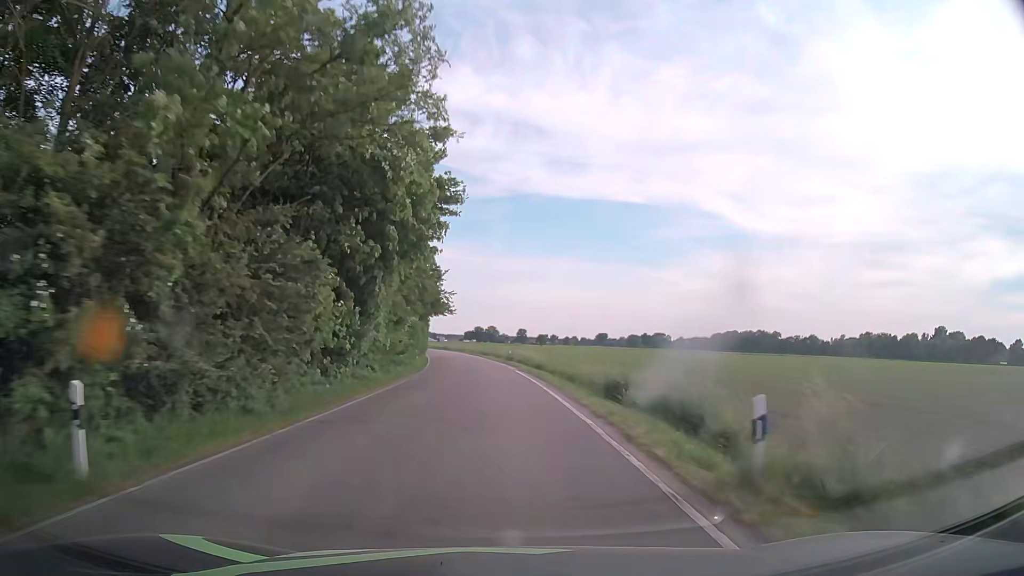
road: secondary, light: Day
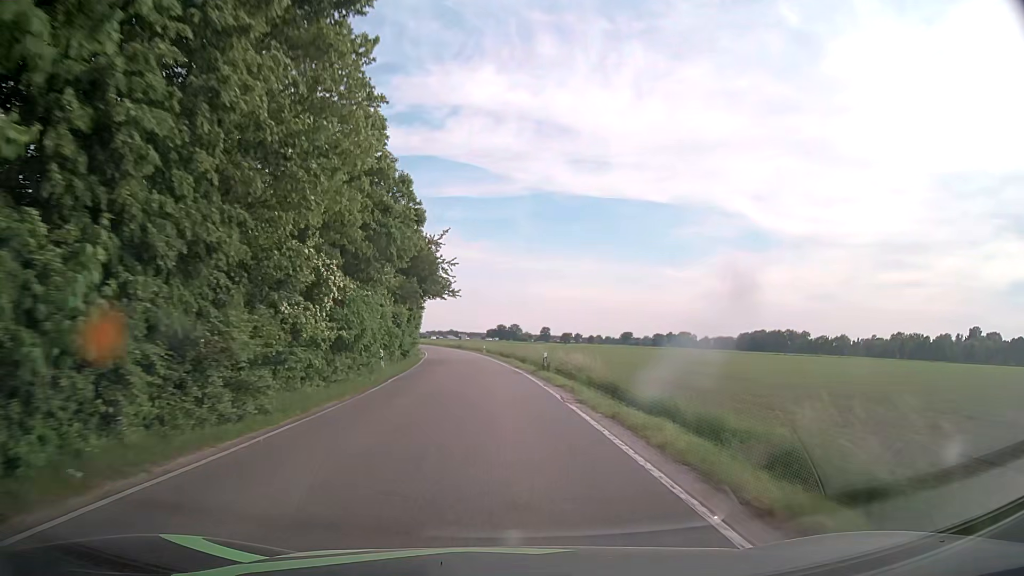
(-0.4, +21.5) m; -2°
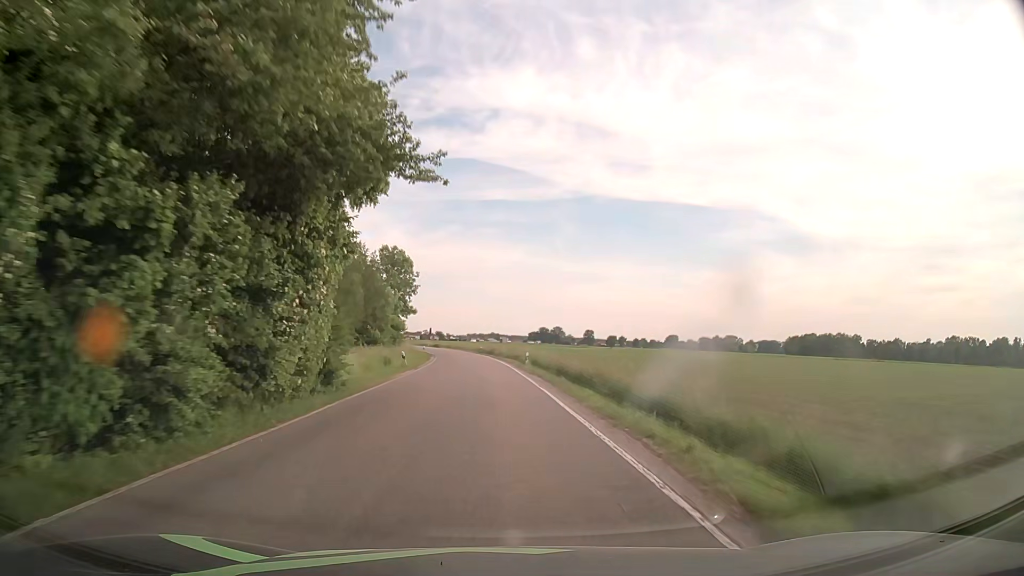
(-1.0, +32.2) m; -4°
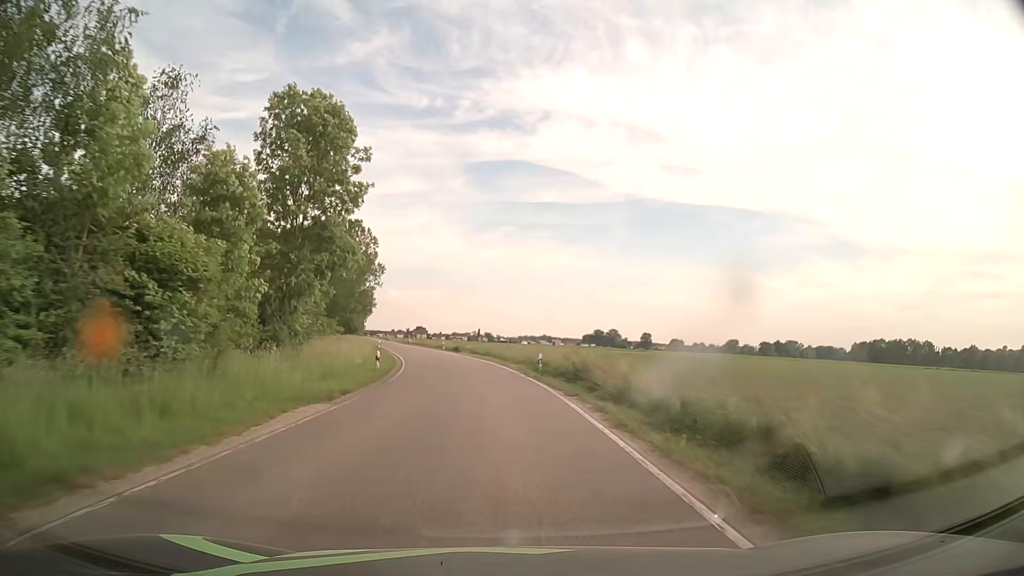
(-2.0, +53.8) m; -4°
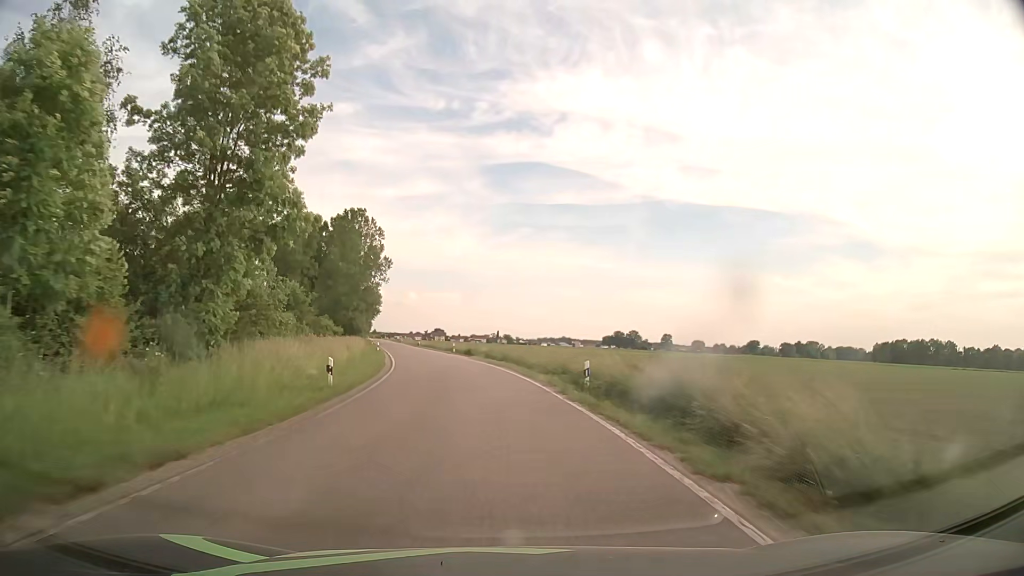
(-0.2, +10.8) m; -2°
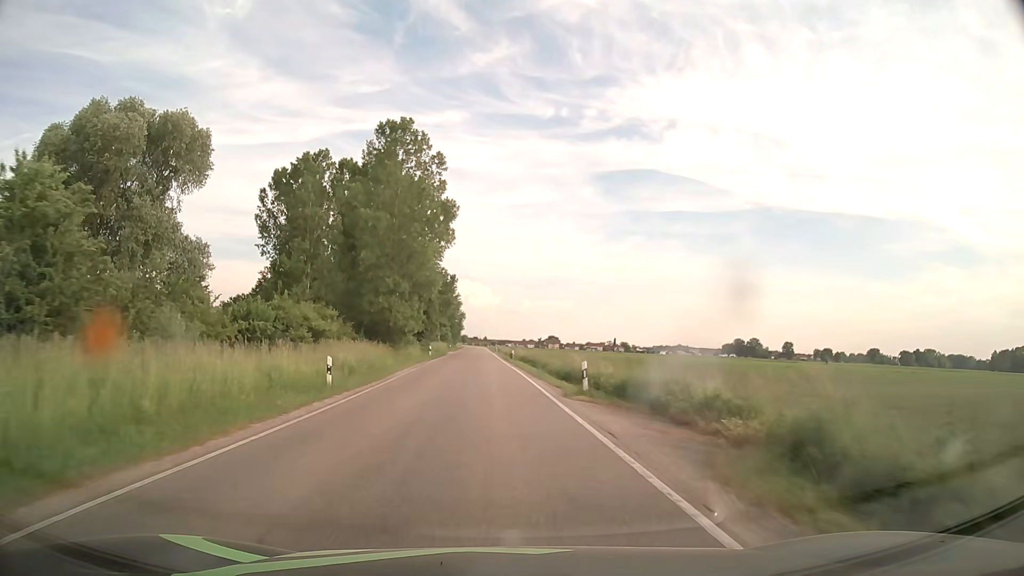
(-3.2, +42.8) m; -9°
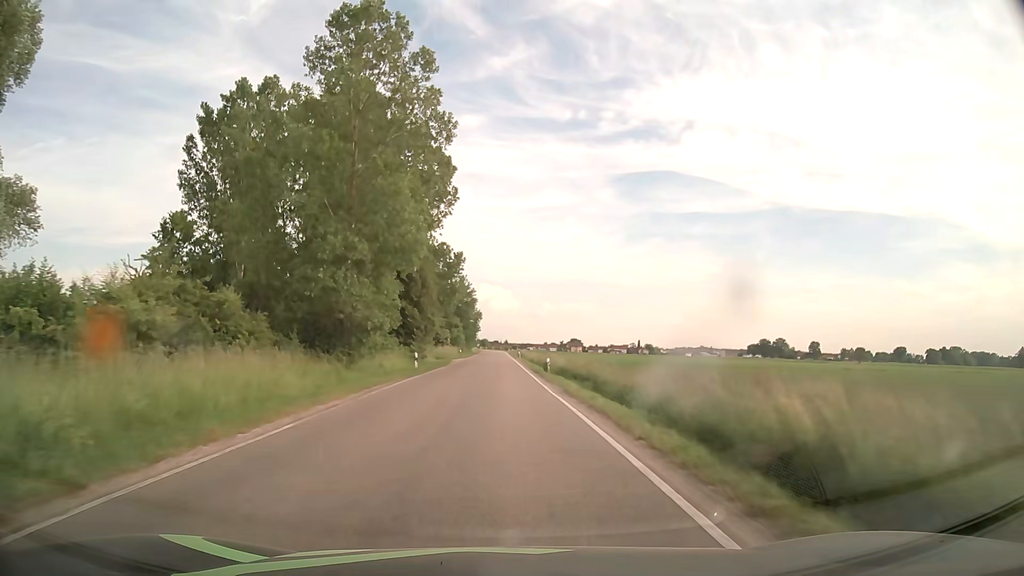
(-0.5, +21.4) m; -2°
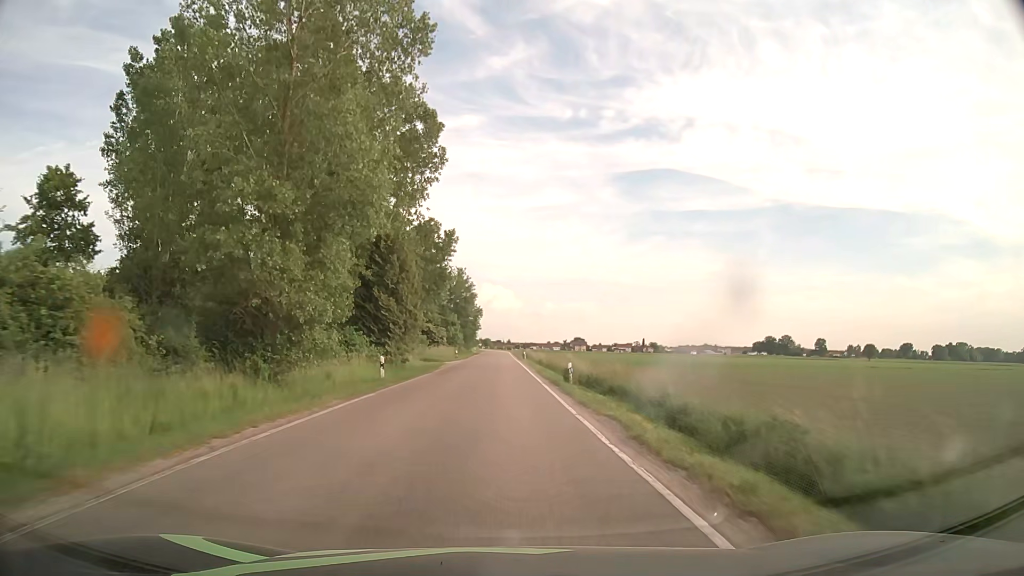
(0.0, +10.7) m; 0°
(0, +10) (0, +20) (0, +30) (0, +40) (0, +50) (0, +60) (0, +70) (0, +80) (-1, +90) (-1, +100) m
